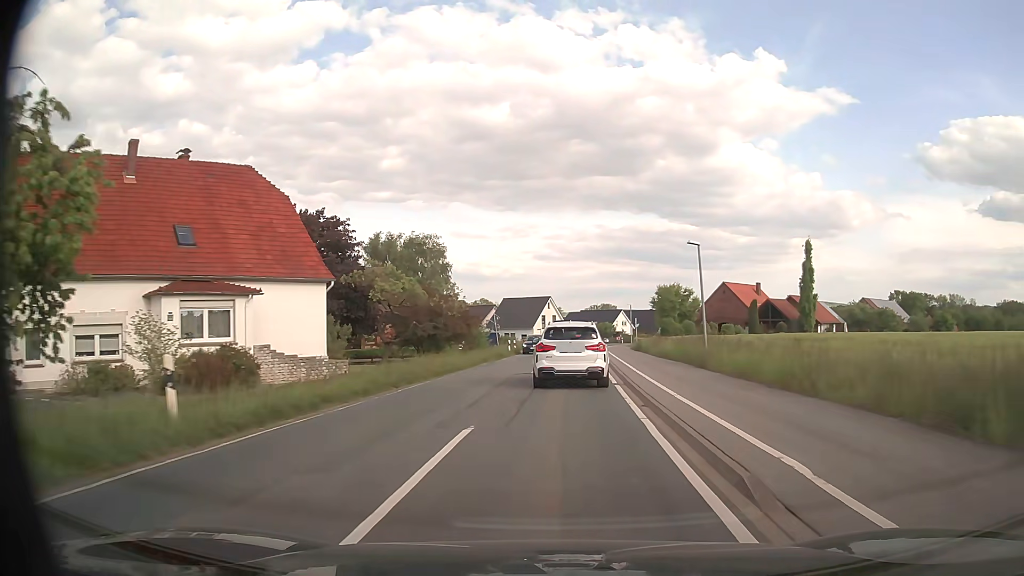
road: secondary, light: Day
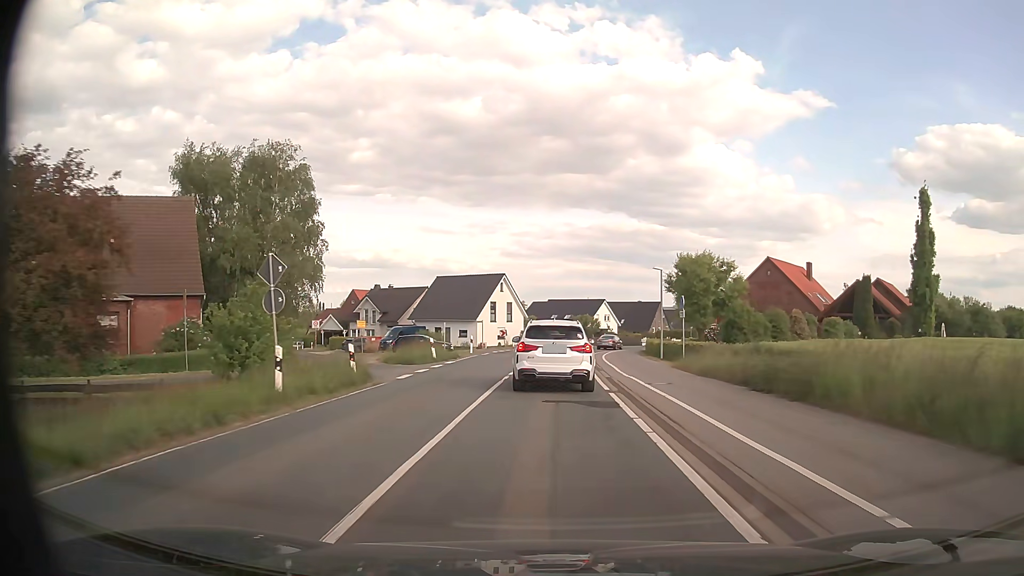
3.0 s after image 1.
(+1.6, +38.4) m; +3°
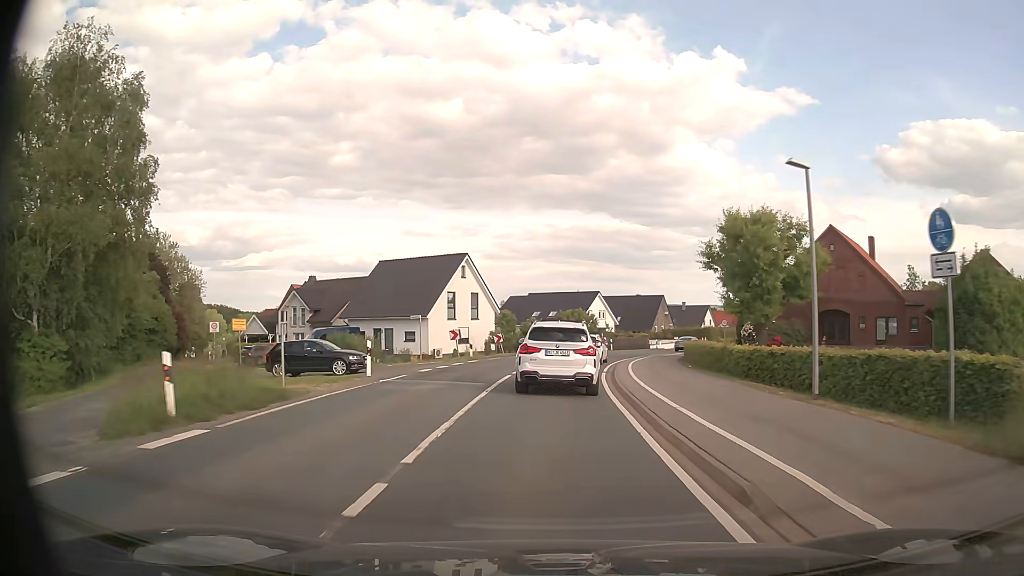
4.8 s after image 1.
(+0.2, +21.1) m; +1°
(0, +10) (0, +20) (+1, +30) (+3, +40) (+6, +49) (+10, +58) (+15, +67) (+20, +76) (+25, +84) (+30, +93) m
